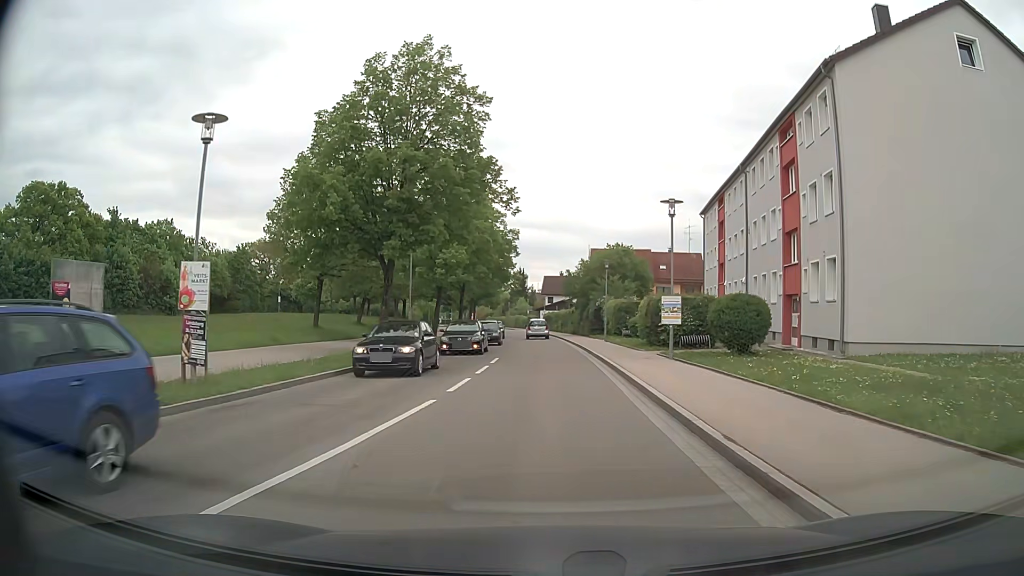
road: tertiary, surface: asphalt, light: Day
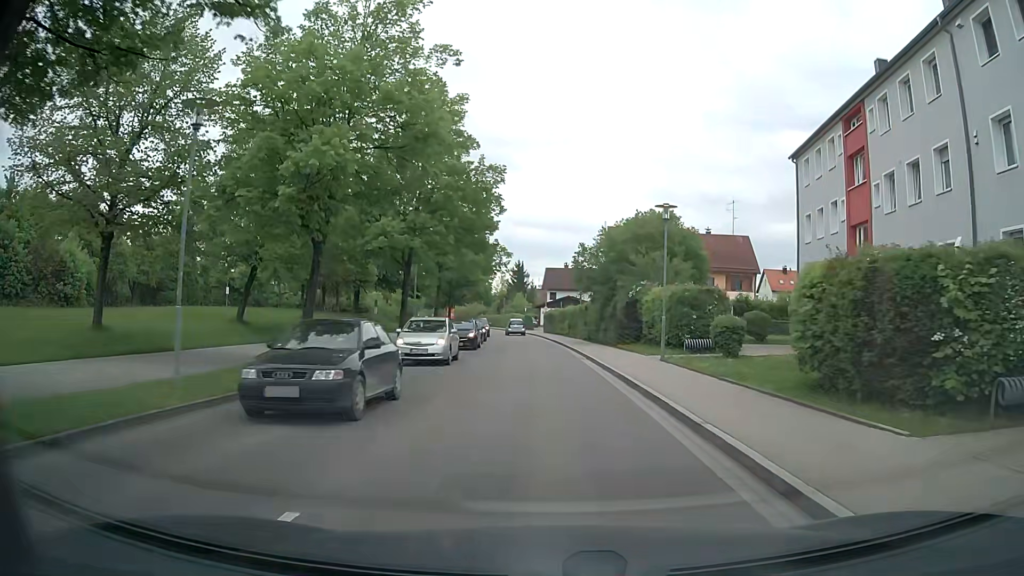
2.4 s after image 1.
(+0.3, +20.9) m; +1°
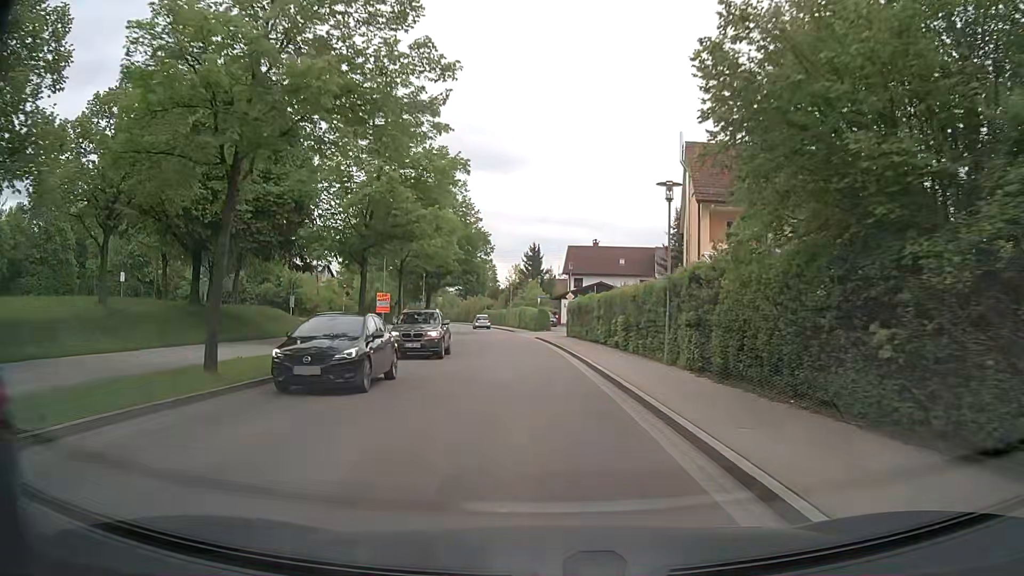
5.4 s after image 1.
(-0.1, +31.0) m; -1°
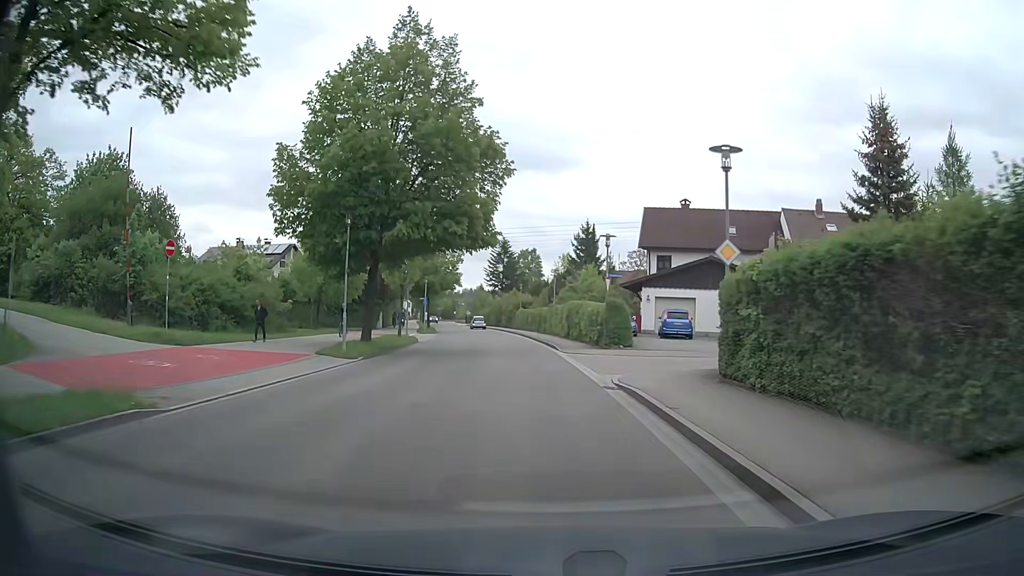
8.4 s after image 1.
(-1.1, +31.5) m; -4°
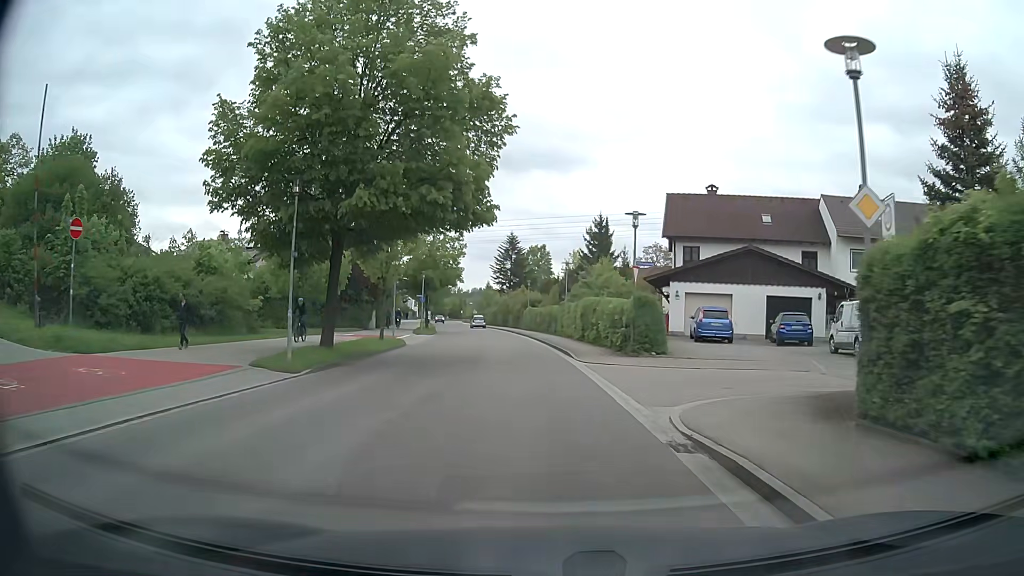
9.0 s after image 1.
(0.0, +6.2) m; -1°
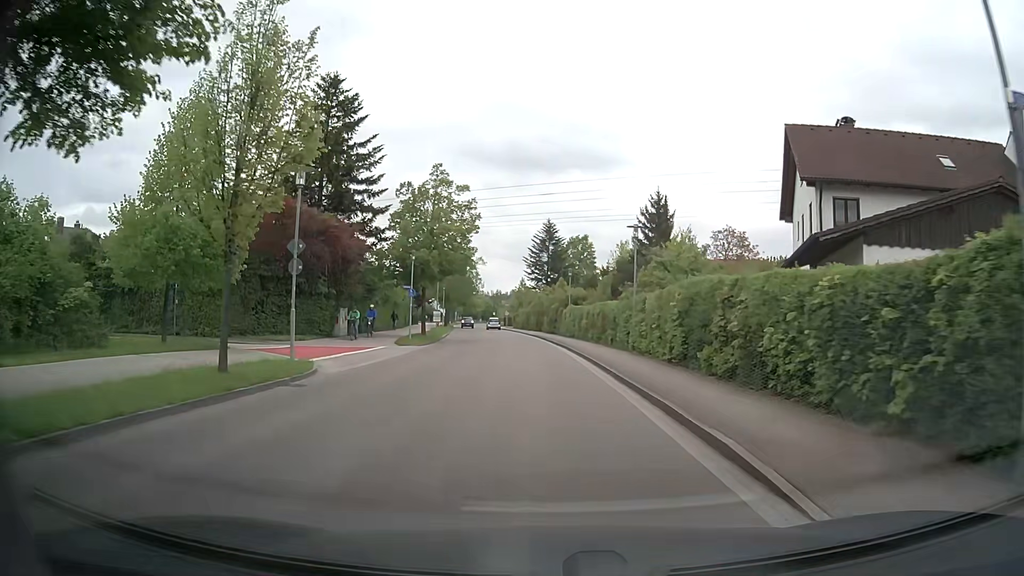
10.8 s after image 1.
(-0.5, +18.9) m; -3°
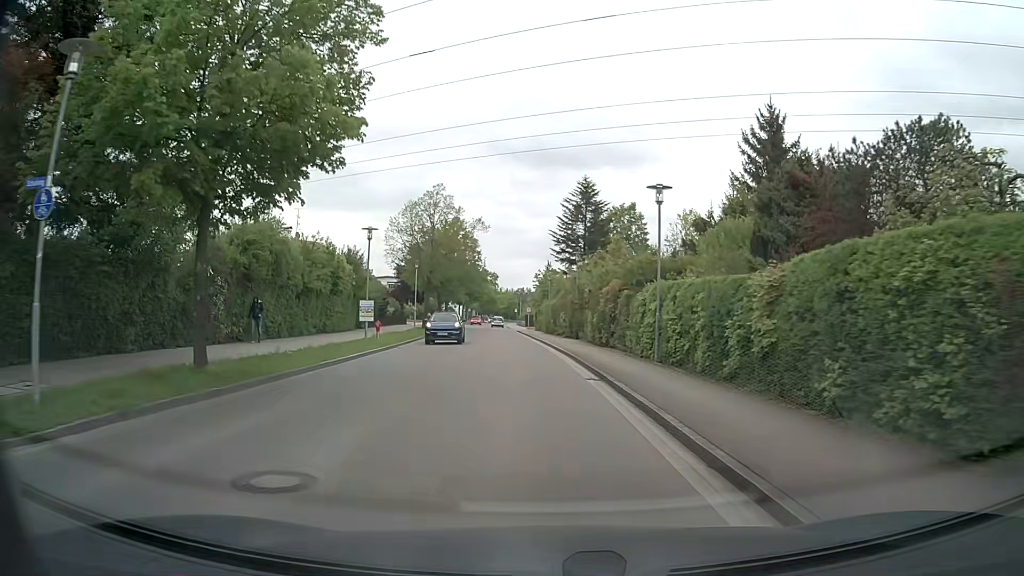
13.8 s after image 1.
(-0.8, +30.9) m; -3°
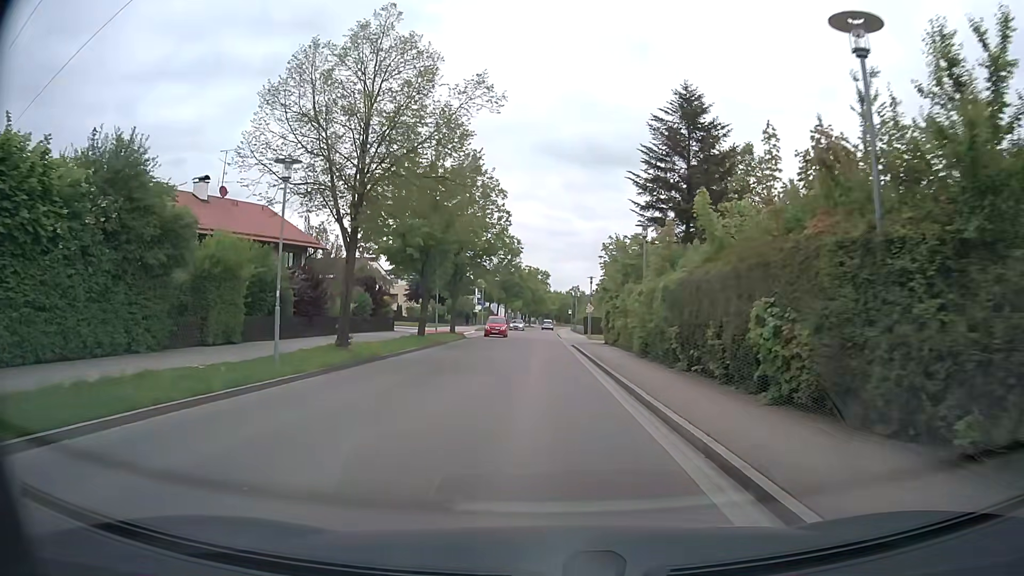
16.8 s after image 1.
(-1.3, +31.7) m; -4°
(0, +10) (0, +20) (0, +30) (0, +40) (0, +50) (0, +60) (0, +70) (0, +80) (0, +90) (0, +100) m
